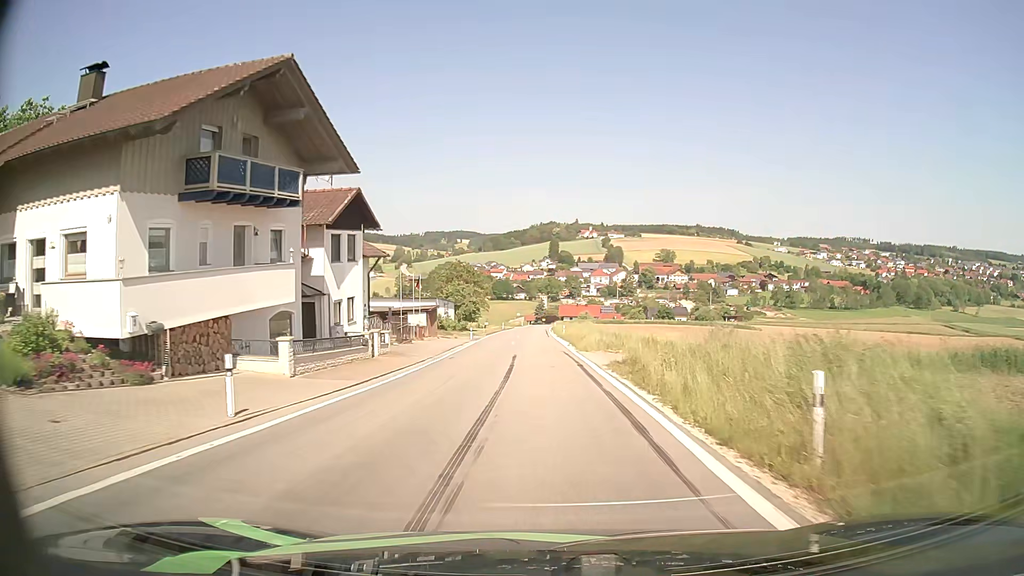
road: tertiary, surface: asphalt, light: Day
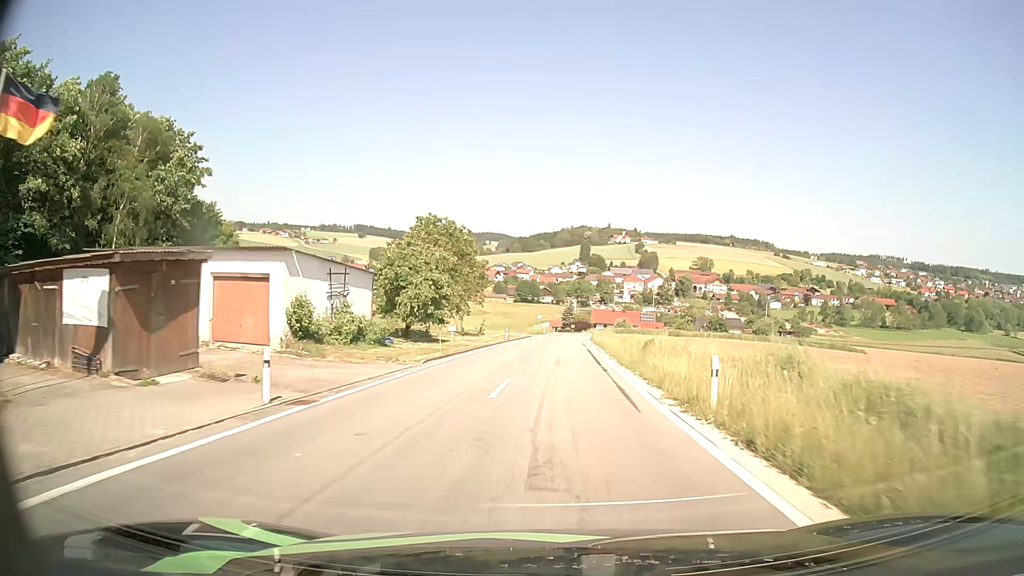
(-1.0, +39.9) m; -3°
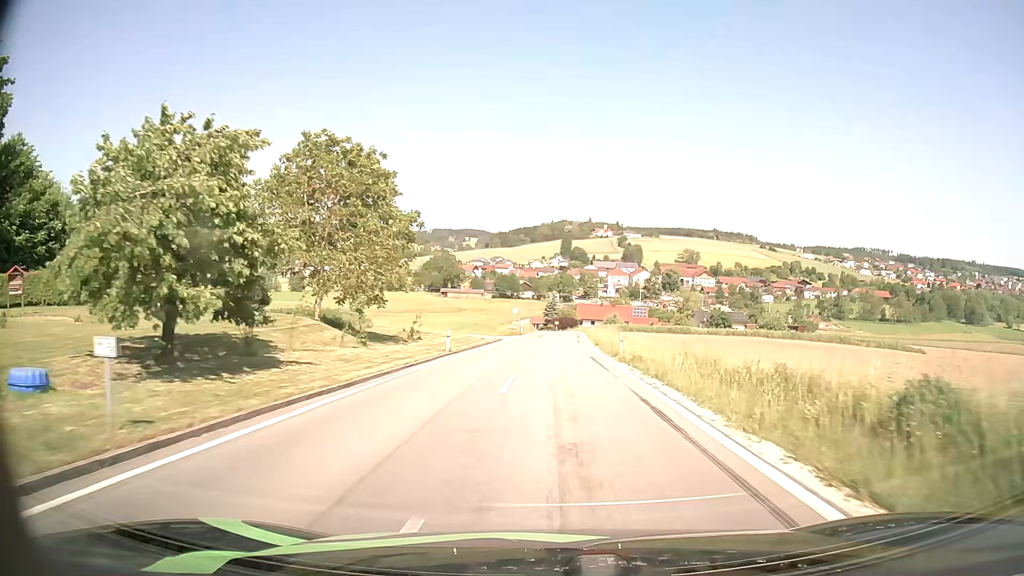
(+0.2, +23.6) m; +2°
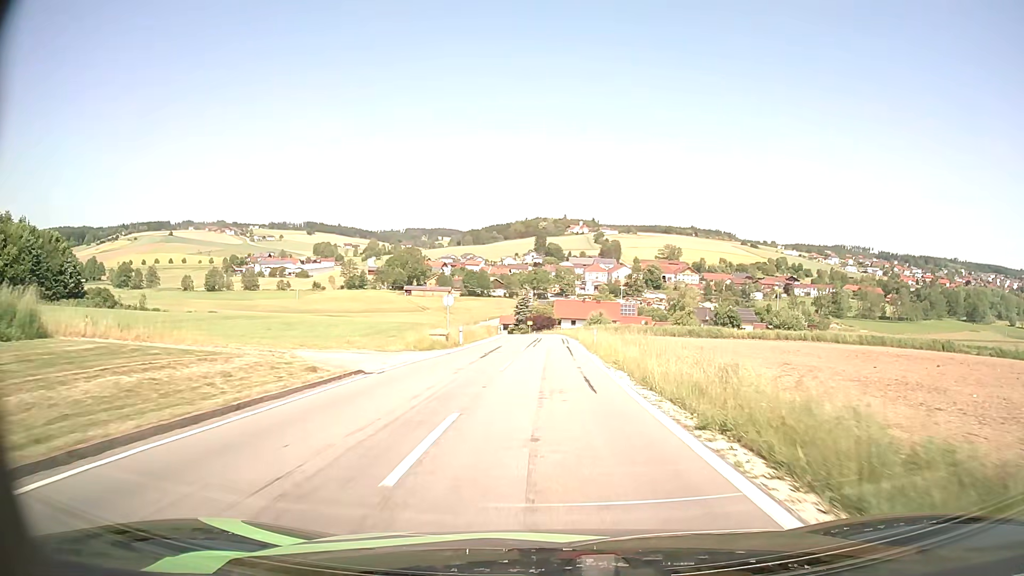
(+0.7, +31.1) m; +2°
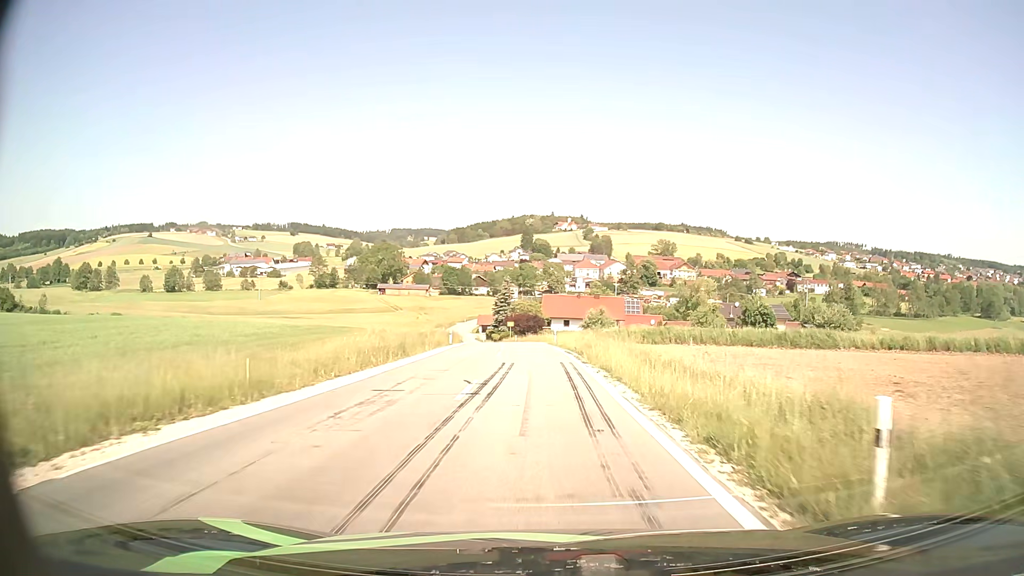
(+0.3, +30.7) m; +1°
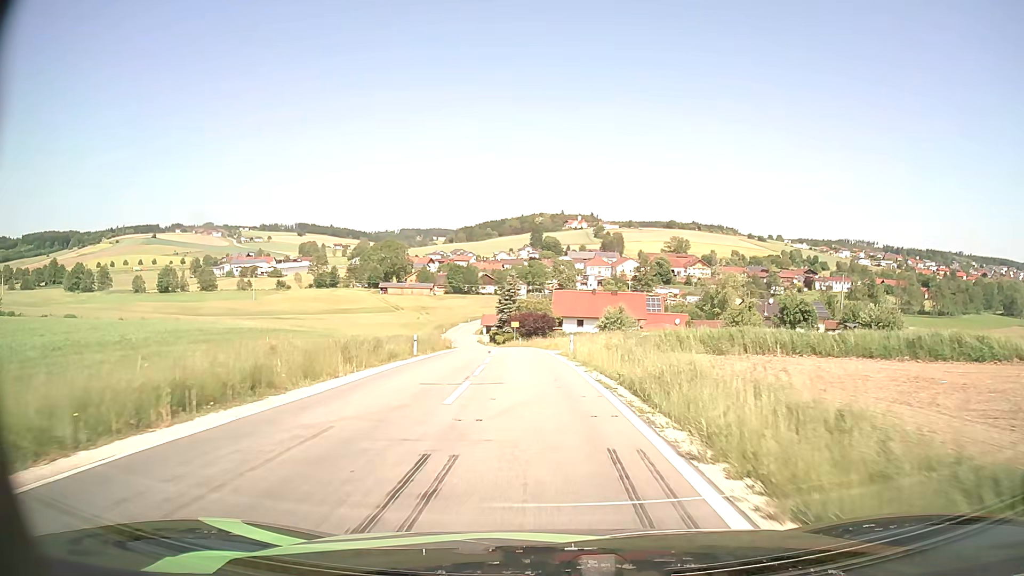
(0.0, +15.1) m; -1°
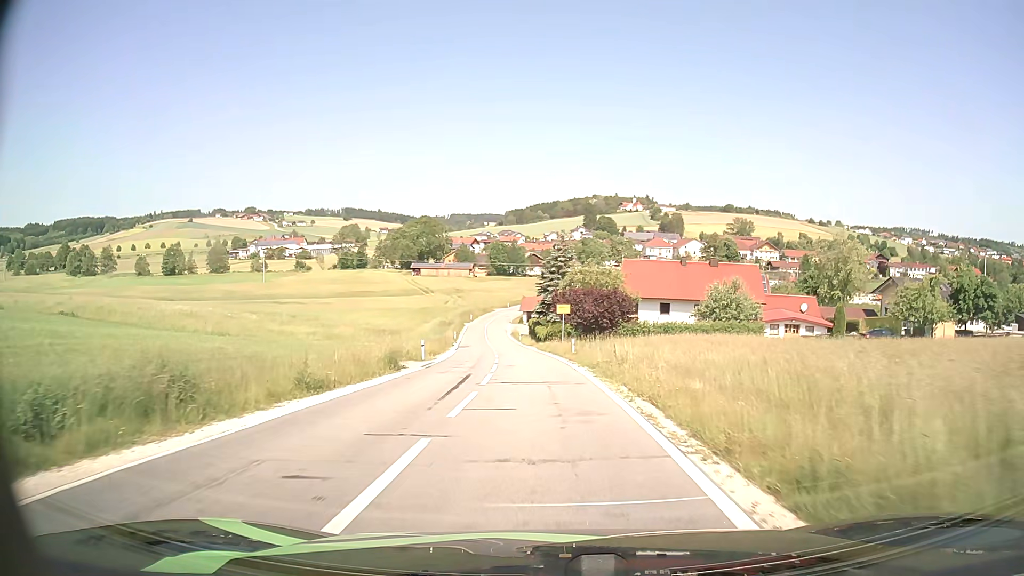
(-1.3, +37.5) m; -4°
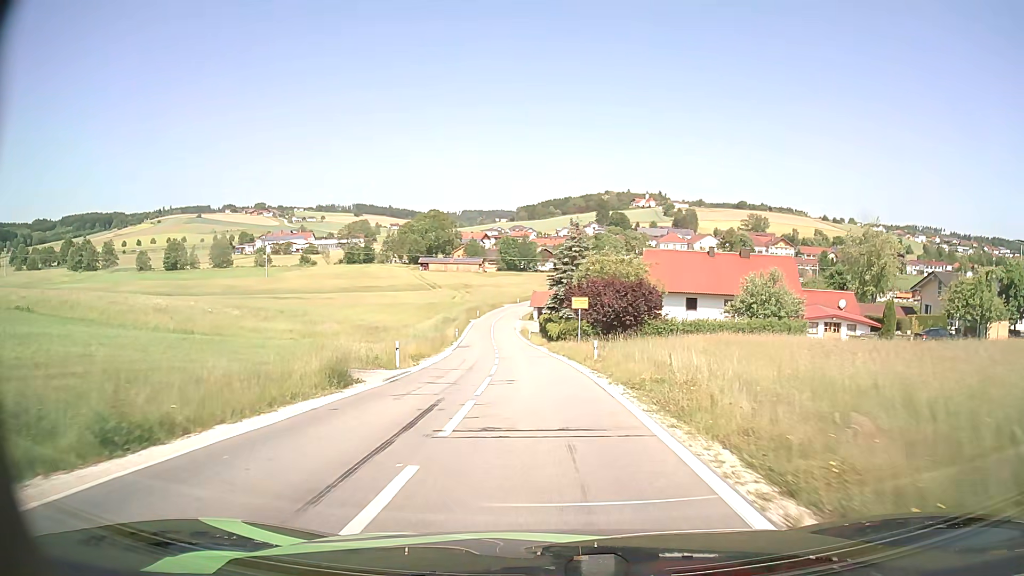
(-0.1, +7.6) m; -1°
(0, +10) (-1, +20) (-1, +30) (-2, +40) (-3, +50) (-4, +60) (-5, +70) (-5, +80) (-6, +90) (-6, +100) m
